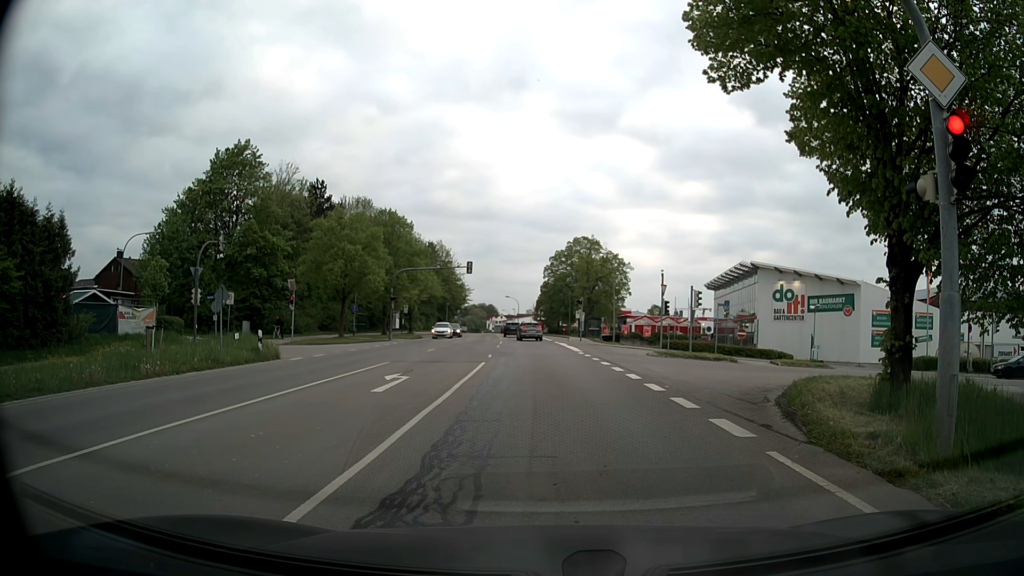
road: secondary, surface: asphalt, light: Day
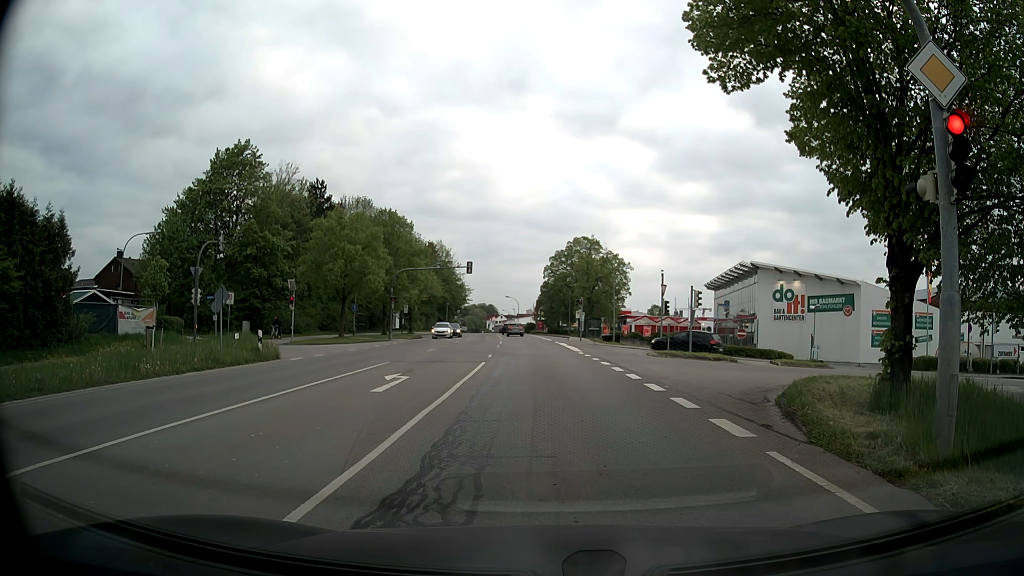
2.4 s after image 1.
(0.0, 0.0) m; 0°
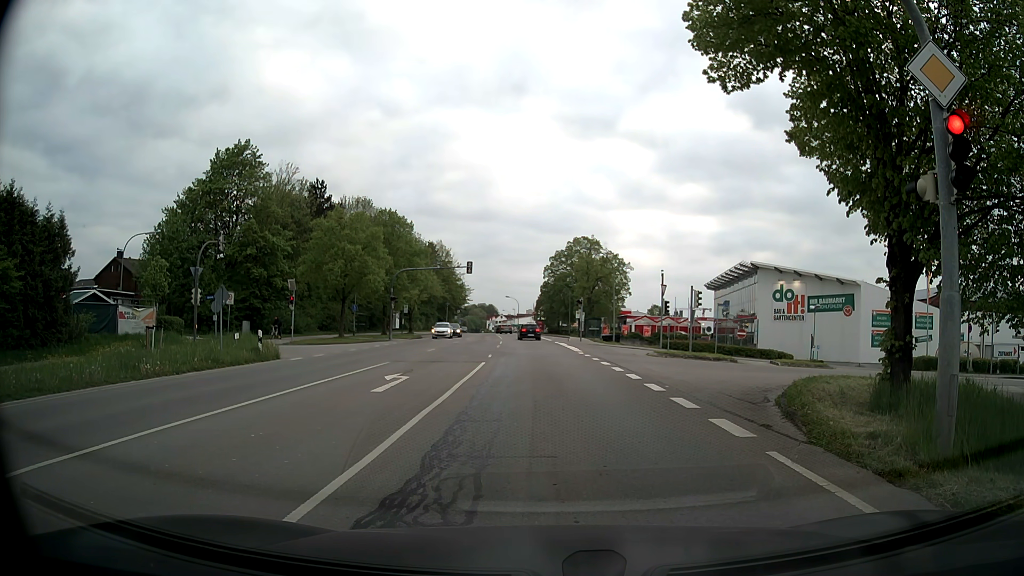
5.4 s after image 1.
(0.0, 0.0) m; 0°
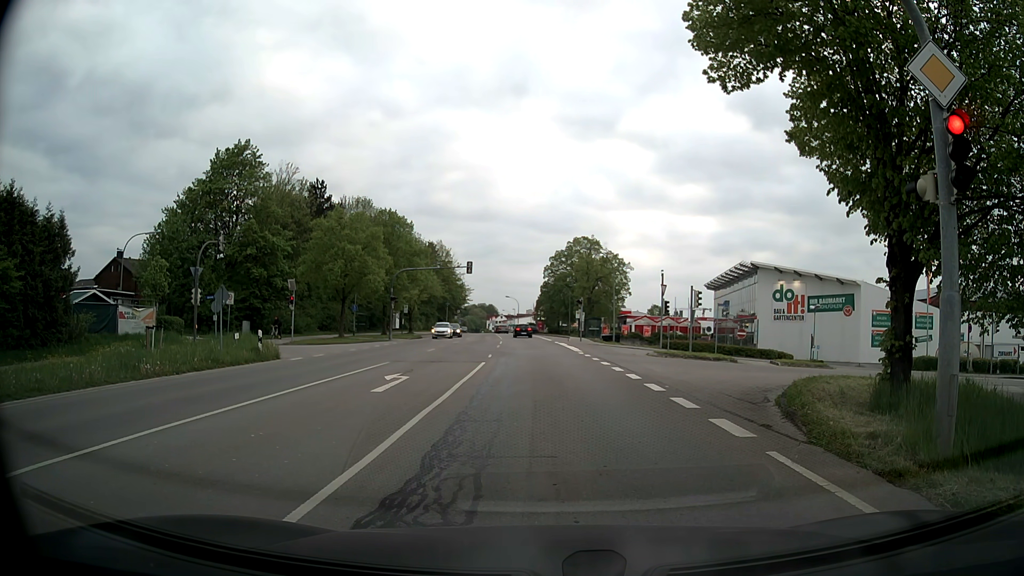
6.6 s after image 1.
(0.0, 0.0) m; 0°
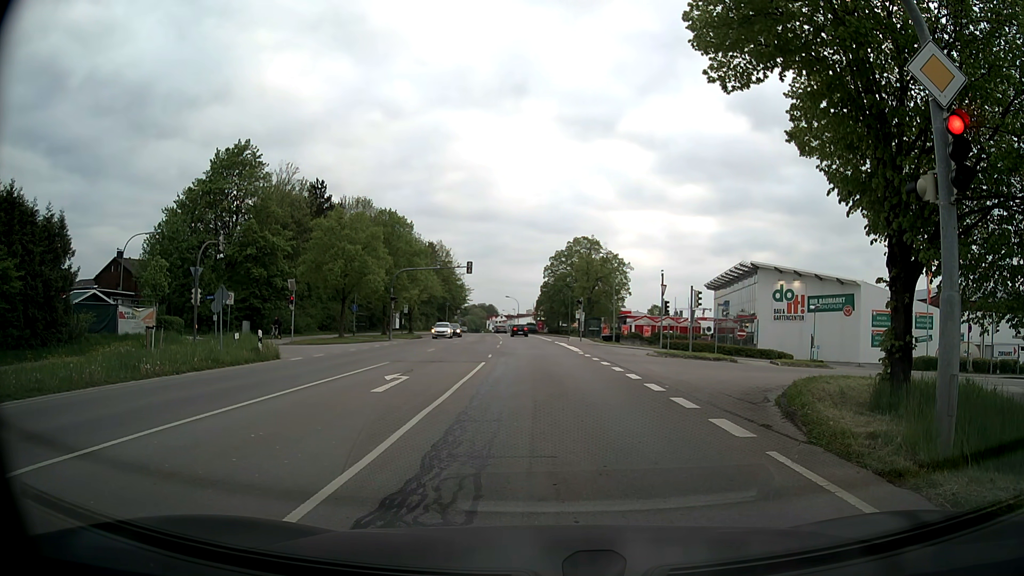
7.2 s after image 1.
(0.0, 0.0) m; 0°
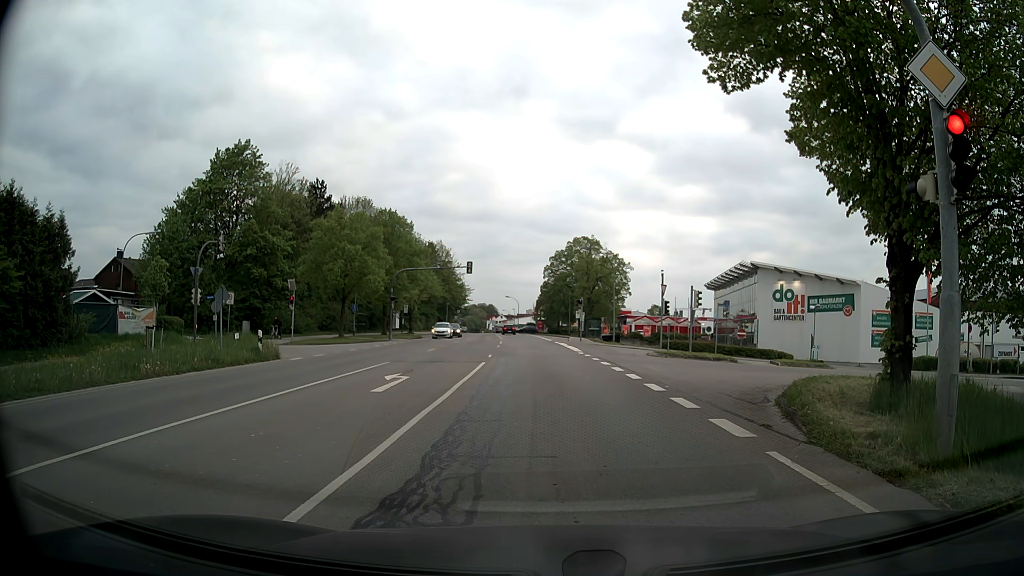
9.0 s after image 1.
(0.0, 0.0) m; 0°
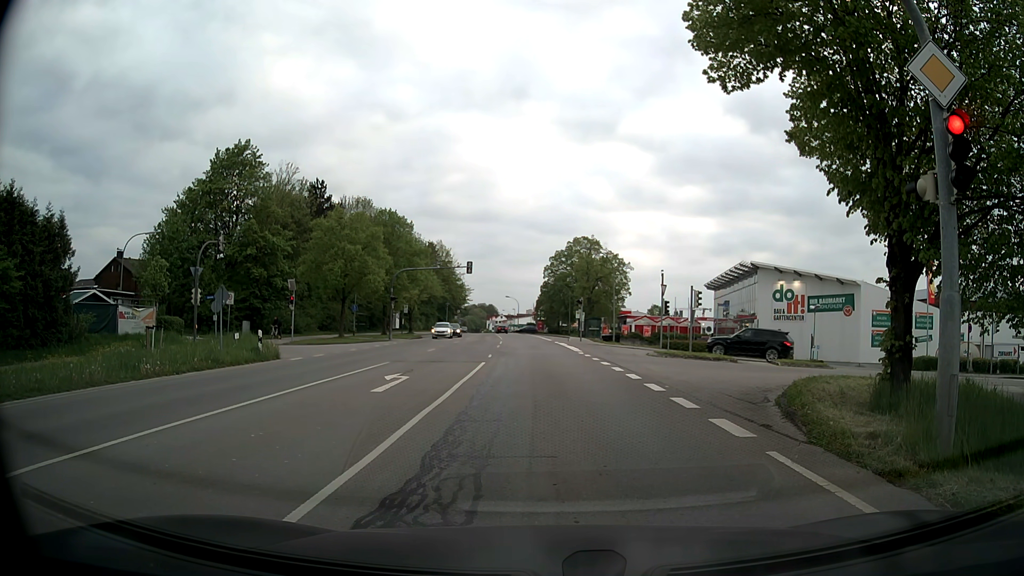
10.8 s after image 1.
(0.0, 0.0) m; 0°
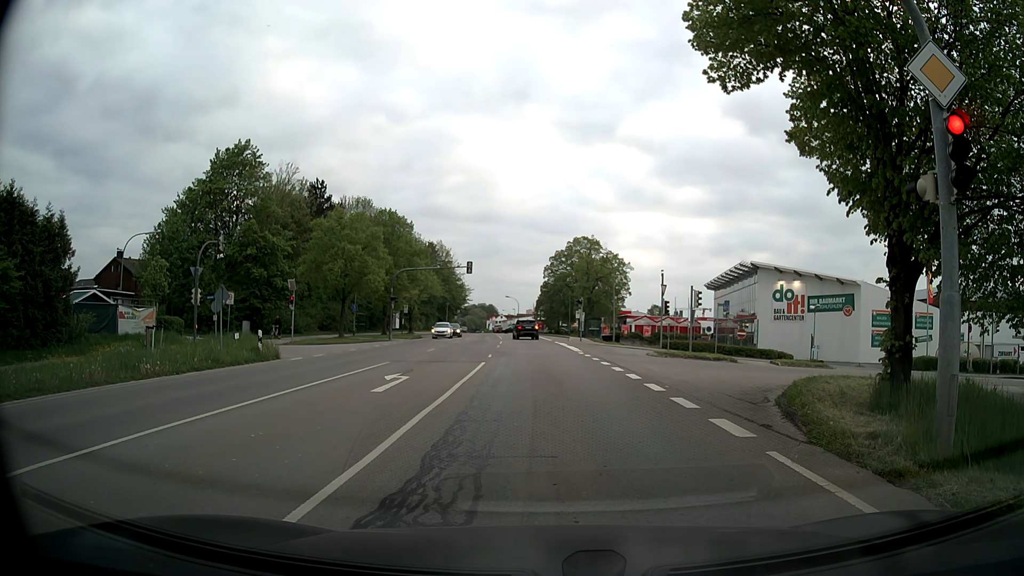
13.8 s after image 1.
(0.0, 0.0) m; 0°
(0, +10) (0, +20) (0, +30) (0, +40) (-1, +50) (-1, +60) (-2, +70) (-3, +80) (-4, +90) (-5, +100) m
